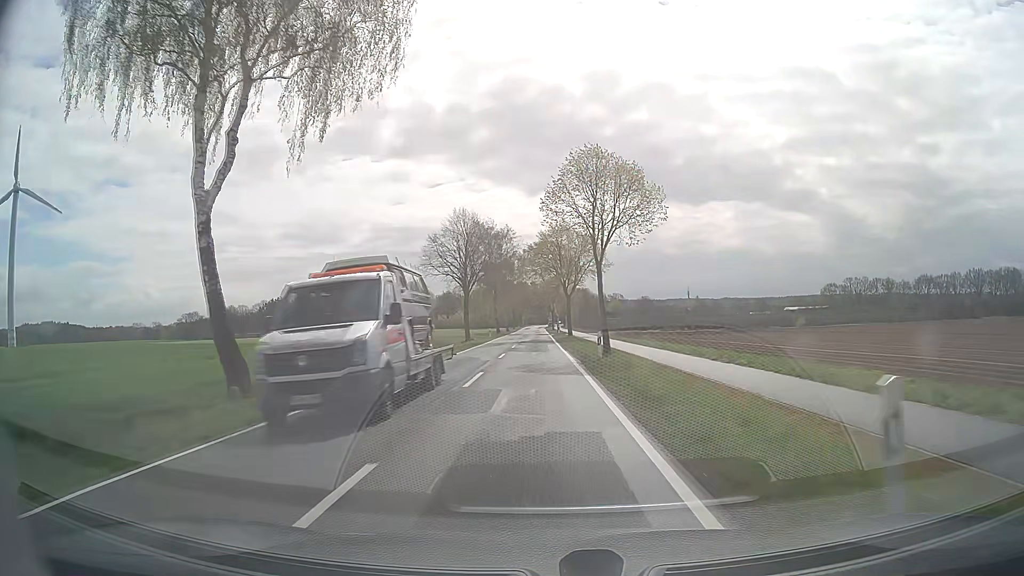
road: secondary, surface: asphalt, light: Day
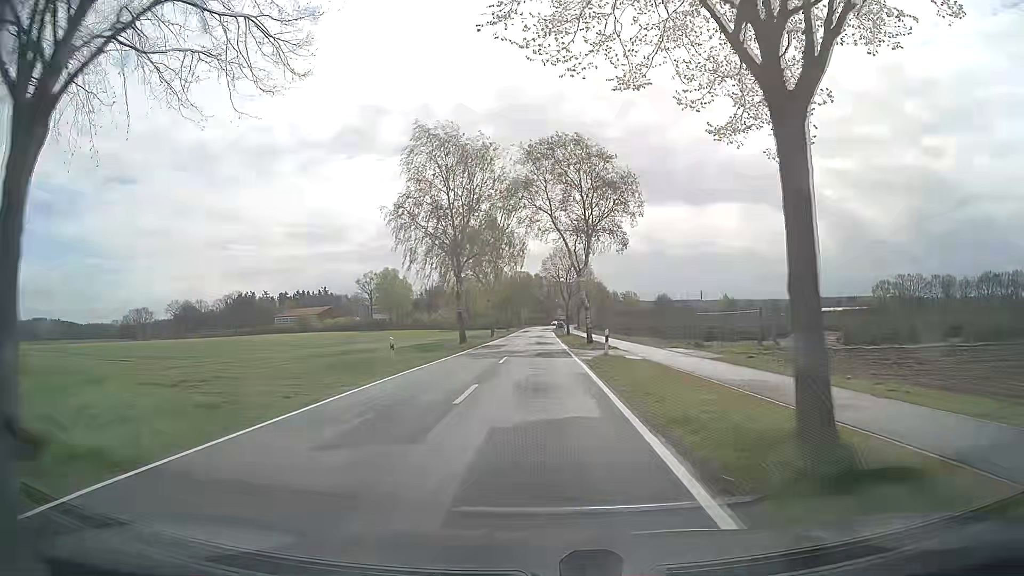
(-0.2, +51.7) m; 0°
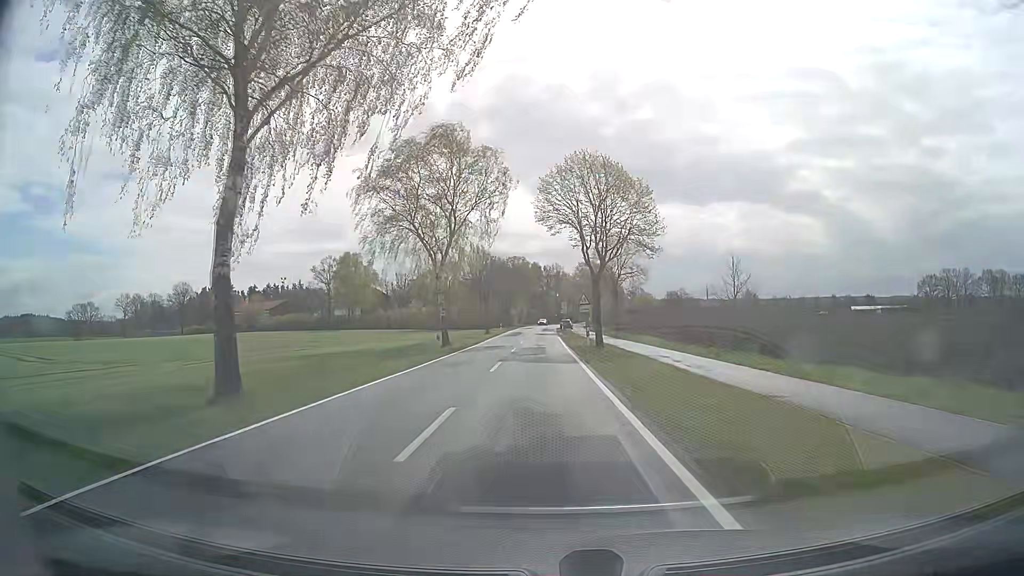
(+0.1, +40.1) m; 0°
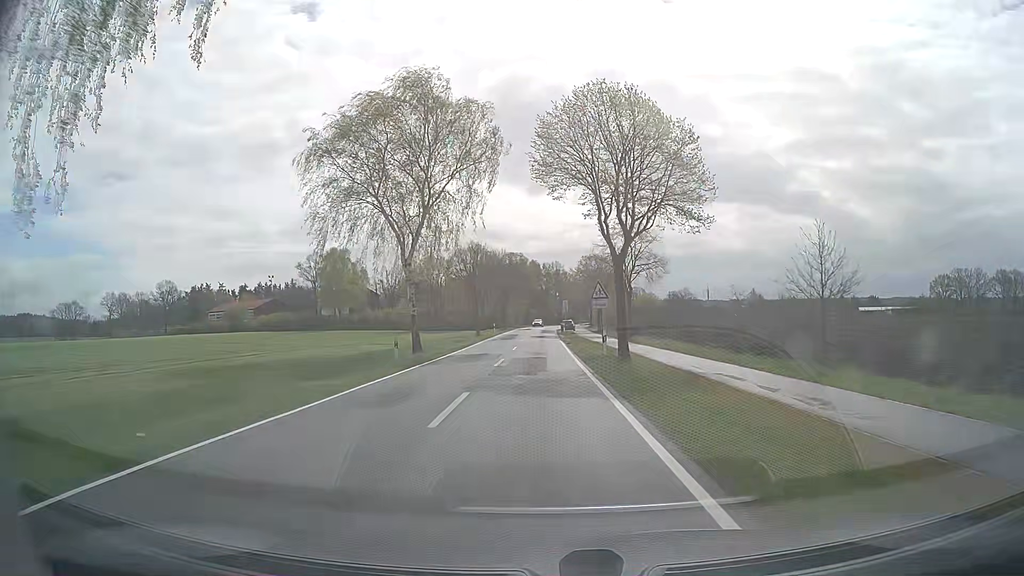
(0.0, +9.8) m; 0°
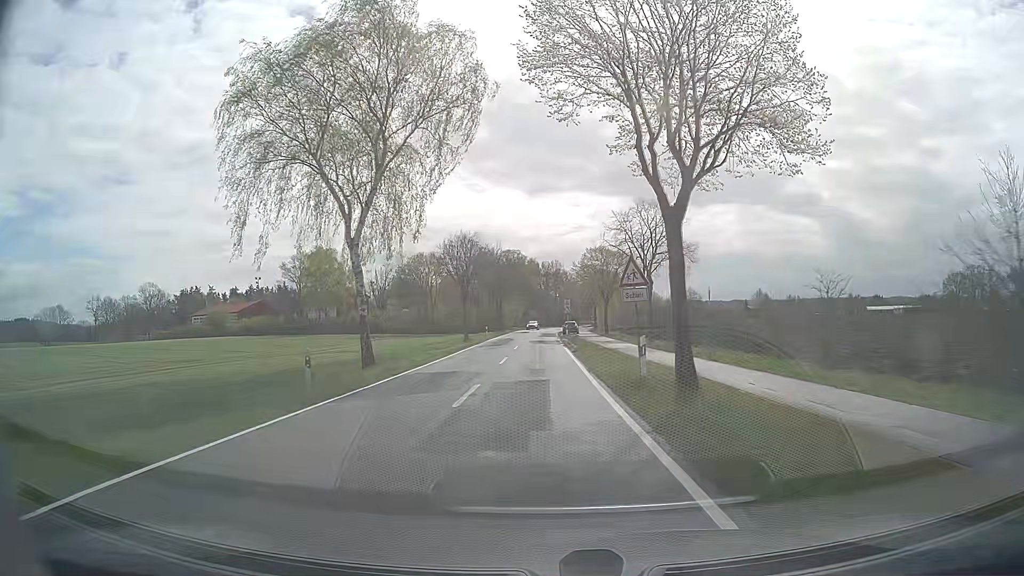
(0.0, +9.6) m; 0°
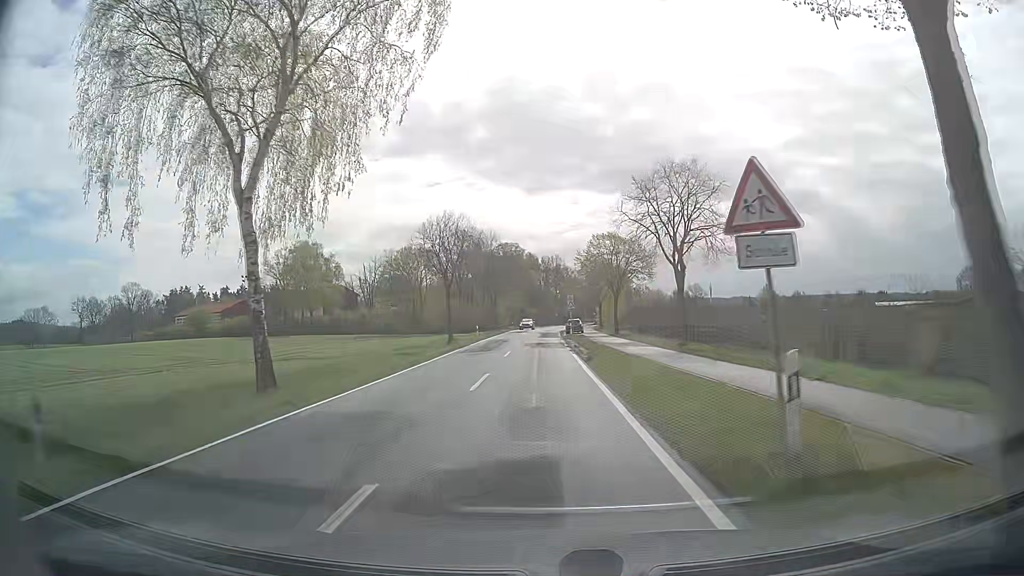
(0.0, +9.4) m; 0°
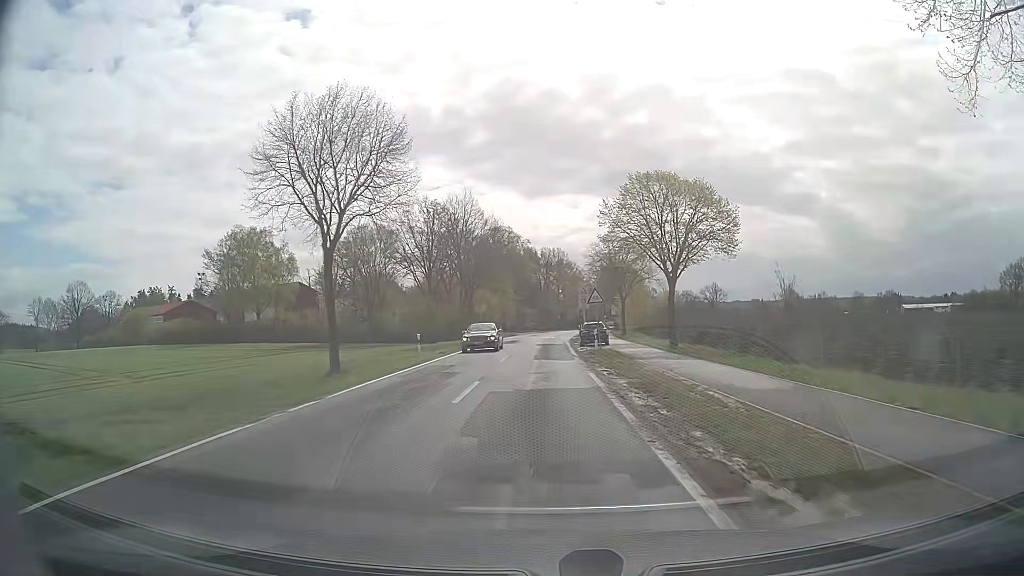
(0.0, +26.1) m; 0°
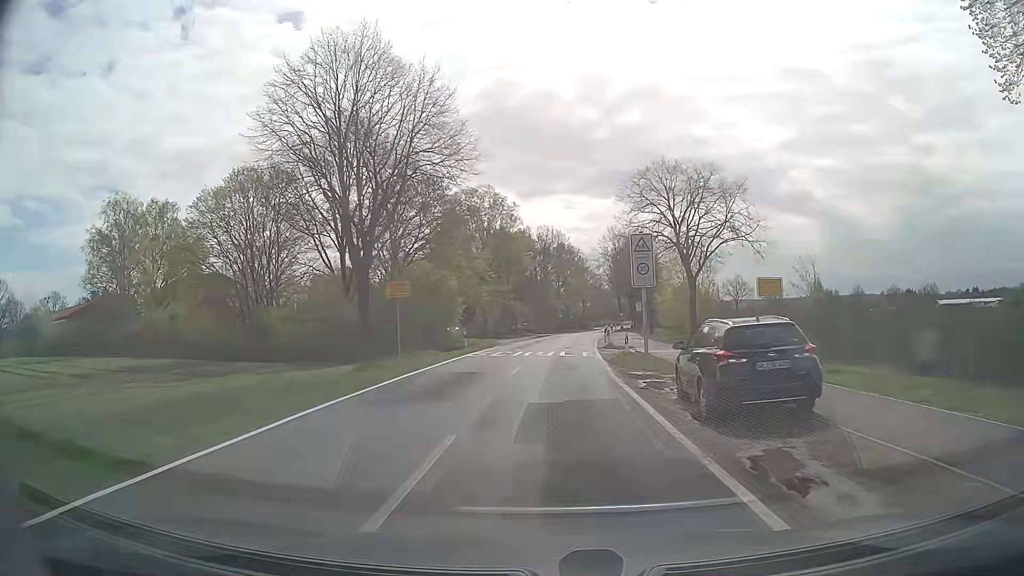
(-0.1, +31.0) m; 0°
(0, +10) (0, +20) (+1, +30) (+1, +40) (+2, +50) (+3, +60) (+4, +70) (+6, +80) (+7, +90) (+9, +100) m
